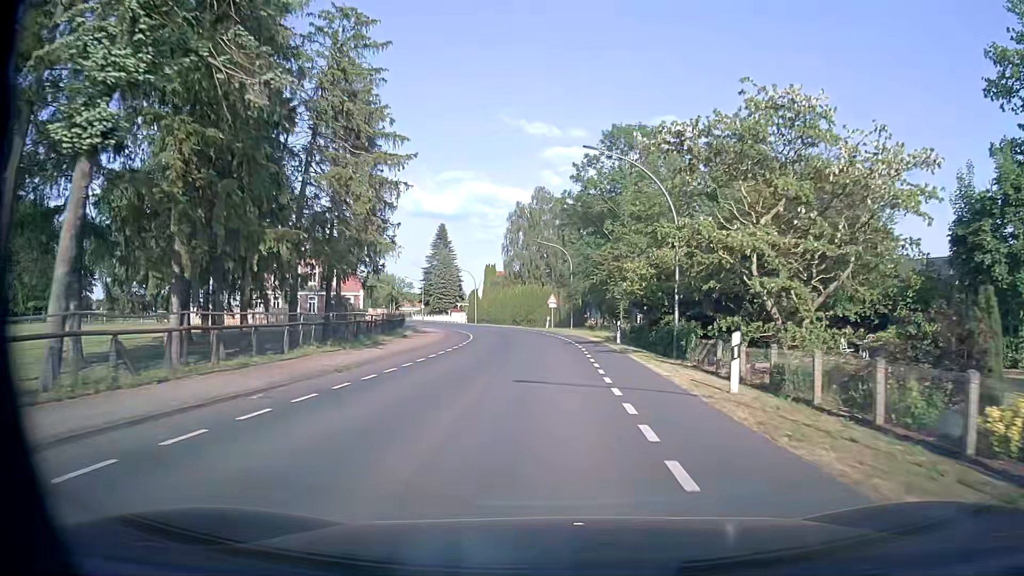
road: secondary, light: Day
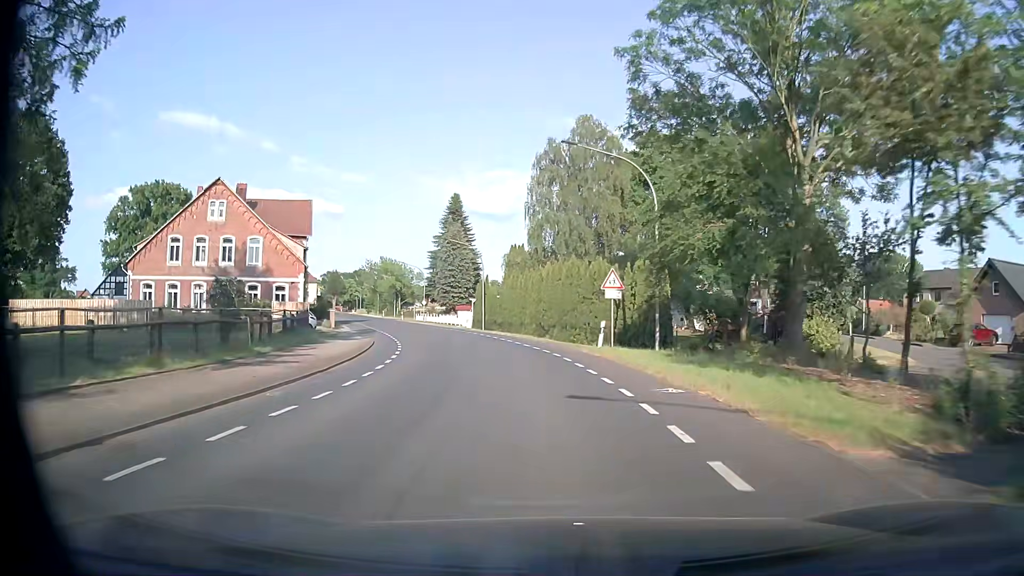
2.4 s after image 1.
(-0.5, +32.3) m; -4°
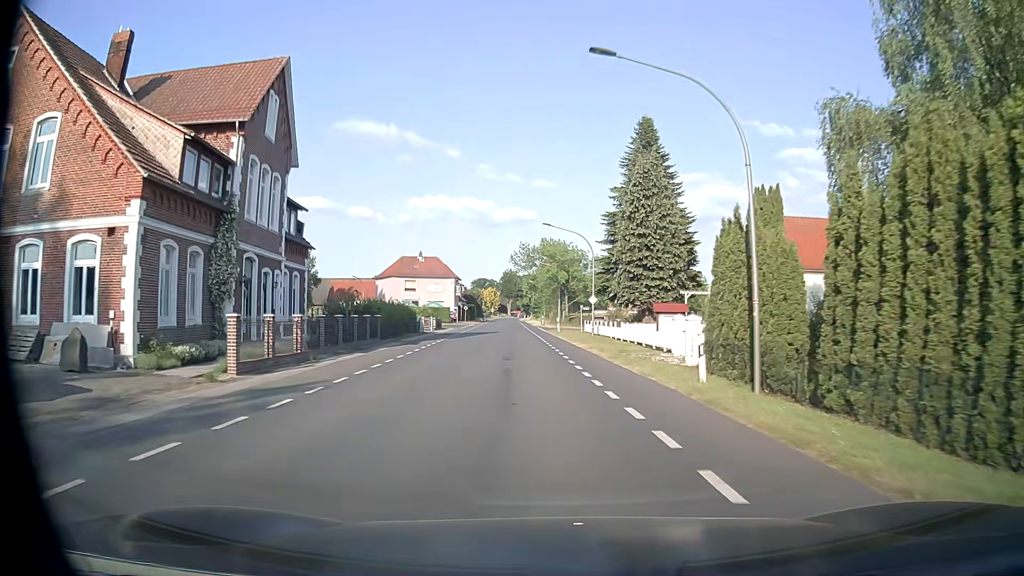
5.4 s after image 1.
(-5.6, +39.8) m; -16°
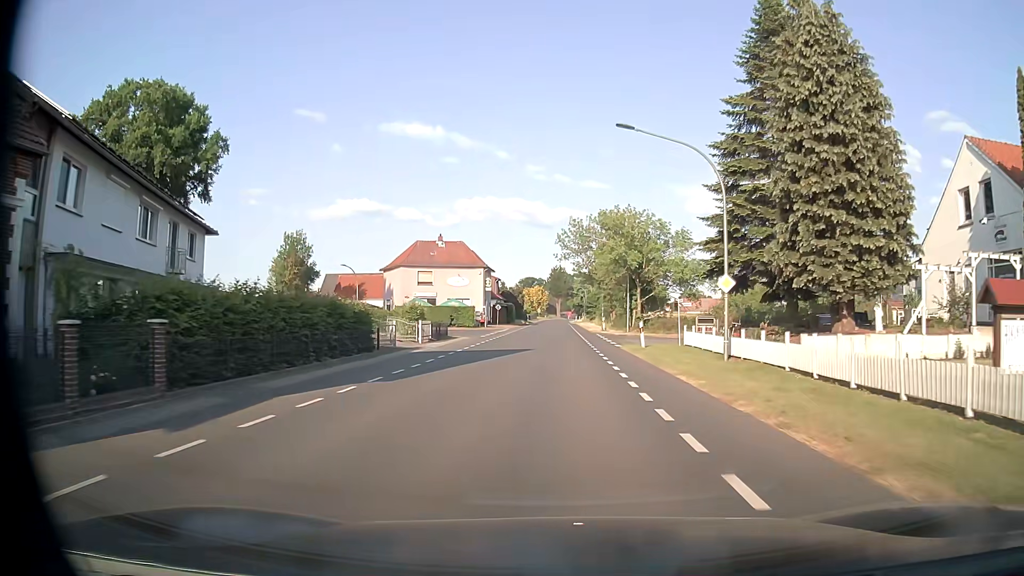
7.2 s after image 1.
(-1.3, +24.1) m; -4°
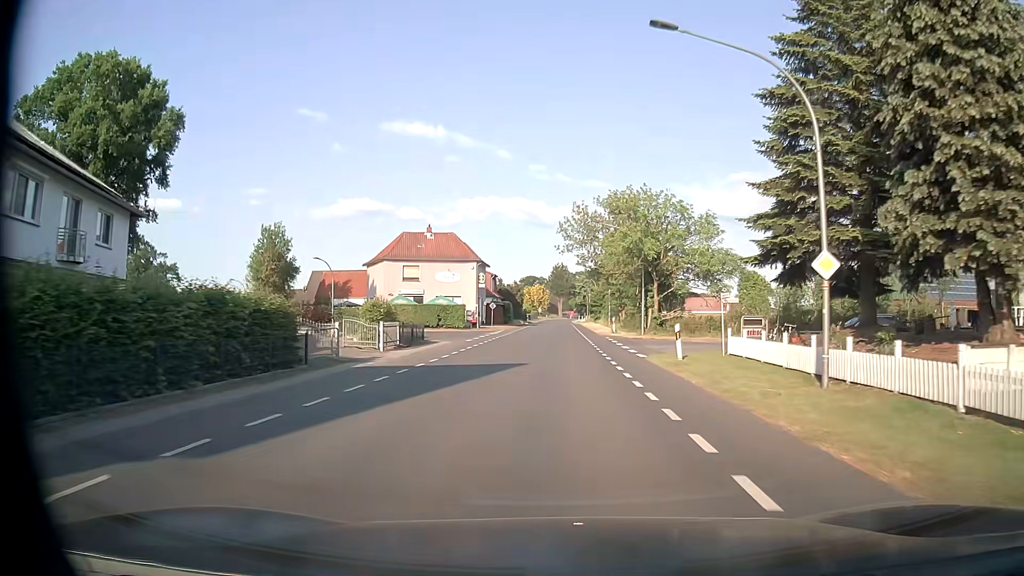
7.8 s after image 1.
(-0.1, +8.1) m; -1°
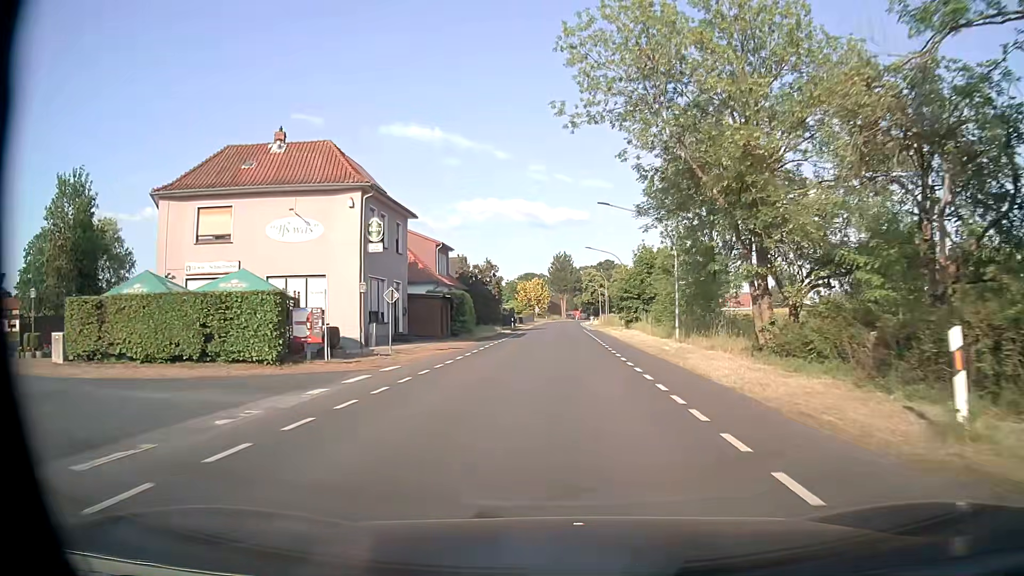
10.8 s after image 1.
(-0.2, +40.3) m; 0°
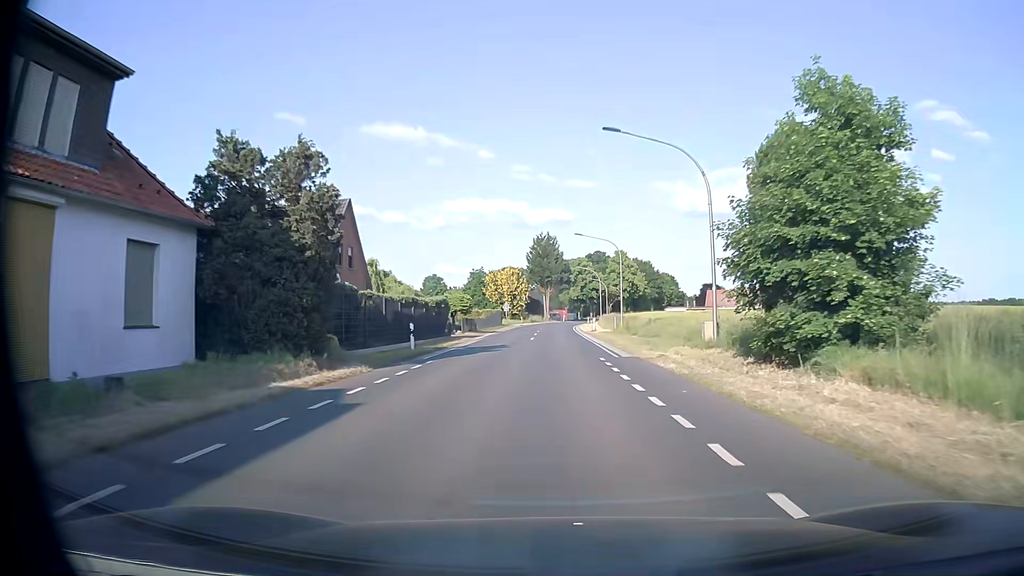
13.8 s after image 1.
(+0.4, +40.3) m; +1°
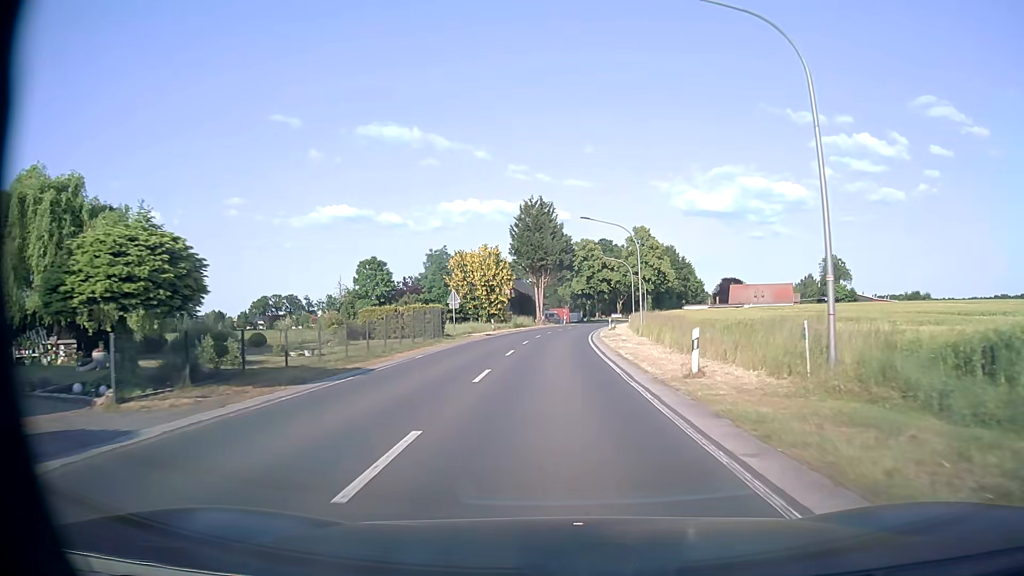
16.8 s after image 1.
(+0.3, +40.4) m; +1°
(0, +10) (0, +20) (0, +30) (+1, +40) (+1, +50) (+2, +60) (+3, +70) (+5, +80) (+6, +90) (+8, +100) m
